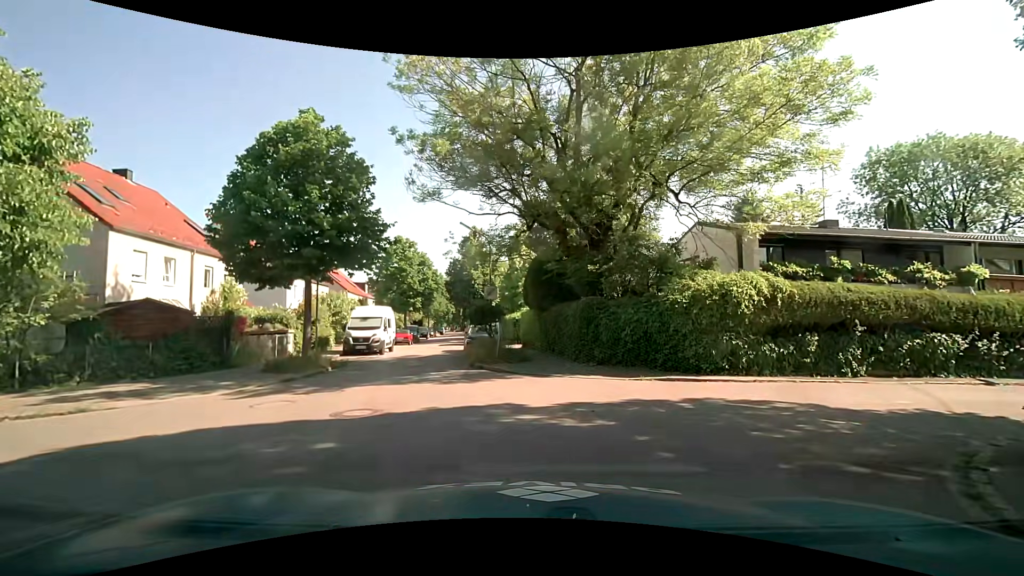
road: residential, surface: asphalt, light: Day
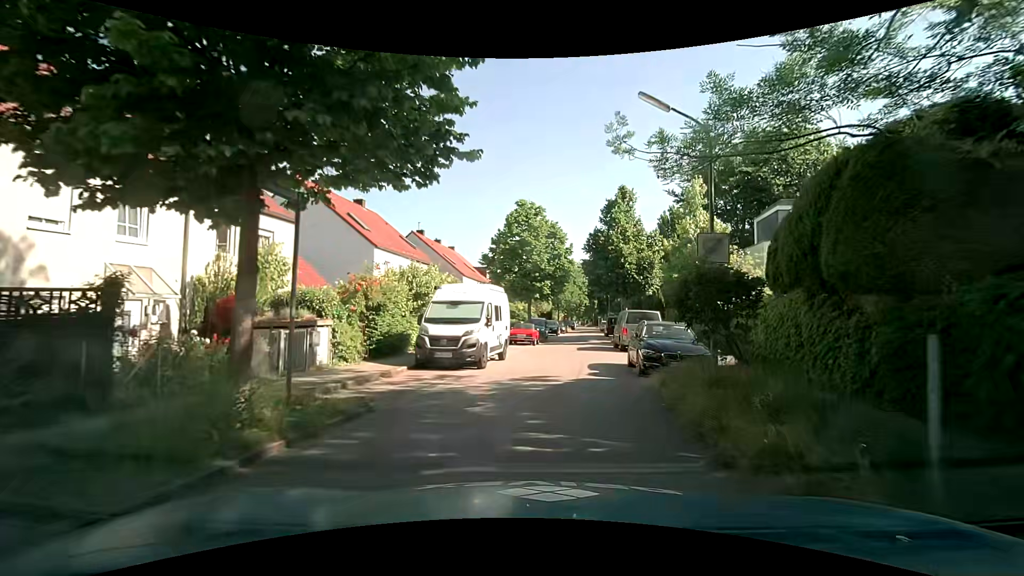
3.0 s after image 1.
(-2.2, +12.8) m; -14°
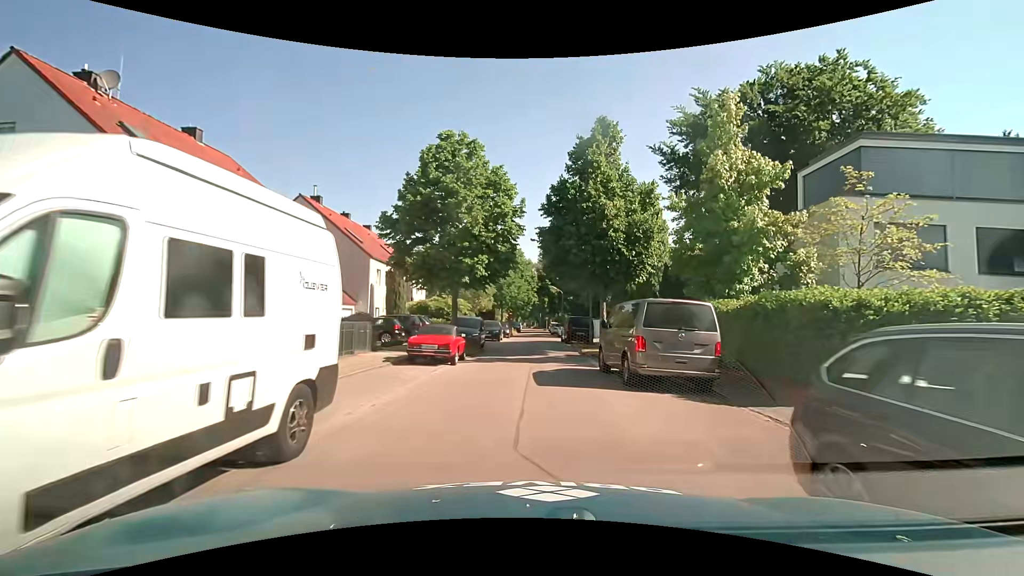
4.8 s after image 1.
(+0.6, +13.0) m; +6°
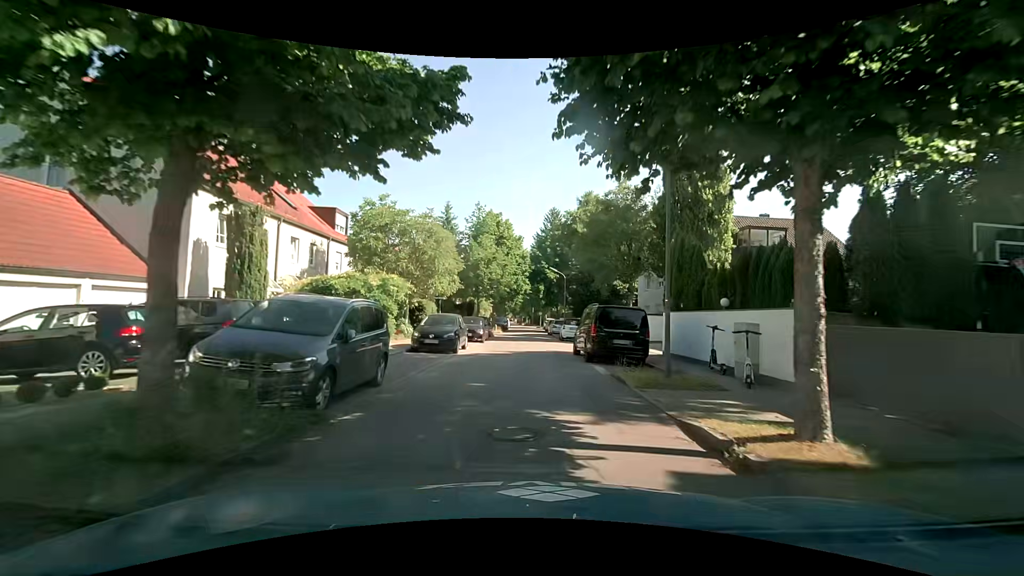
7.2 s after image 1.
(+0.3, +17.4) m; +1°
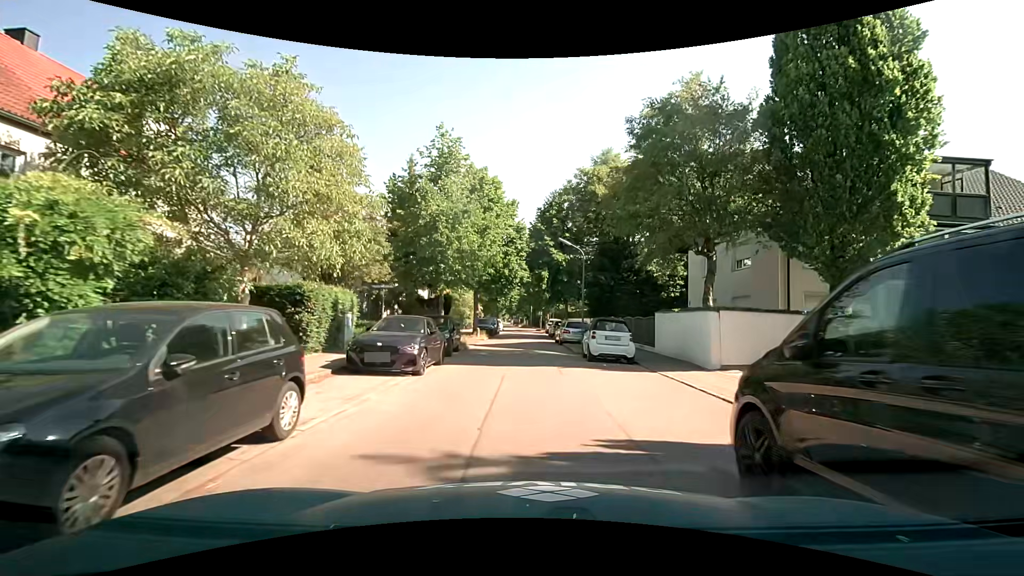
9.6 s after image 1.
(0.0, +15.8) m; +1°
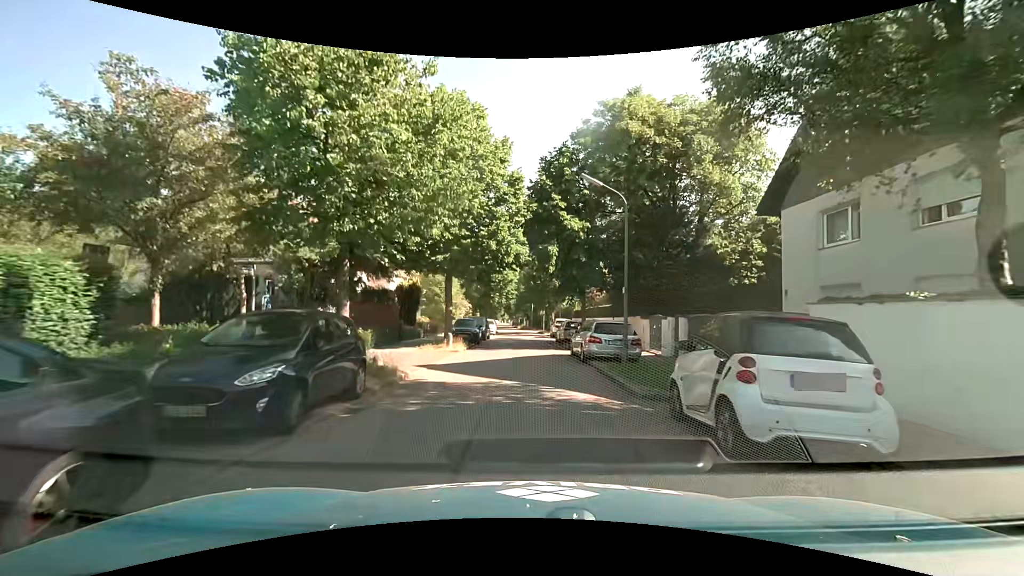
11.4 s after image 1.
(0.0, +12.2) m; 0°
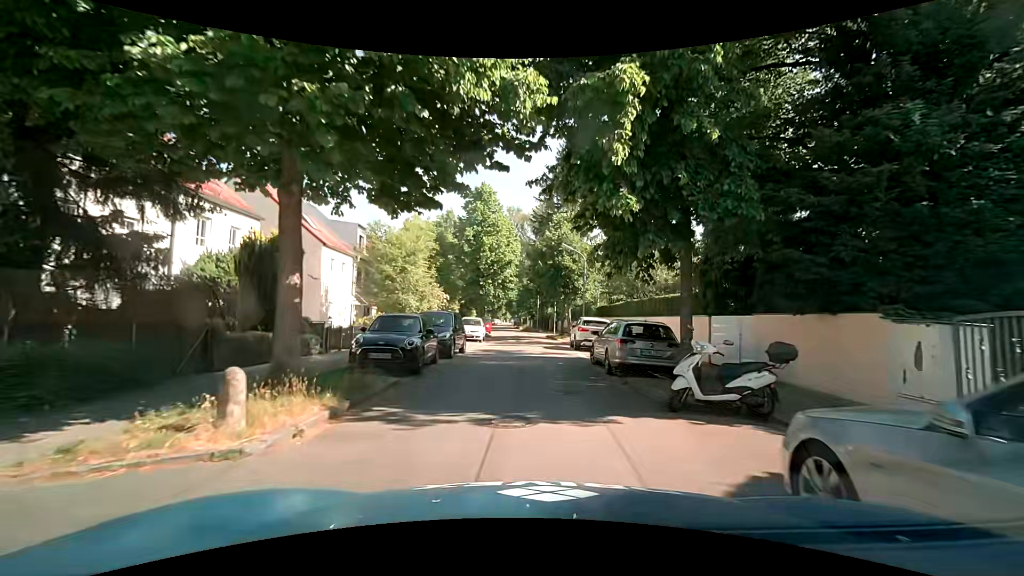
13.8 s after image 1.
(-0.2, +16.4) m; -1°
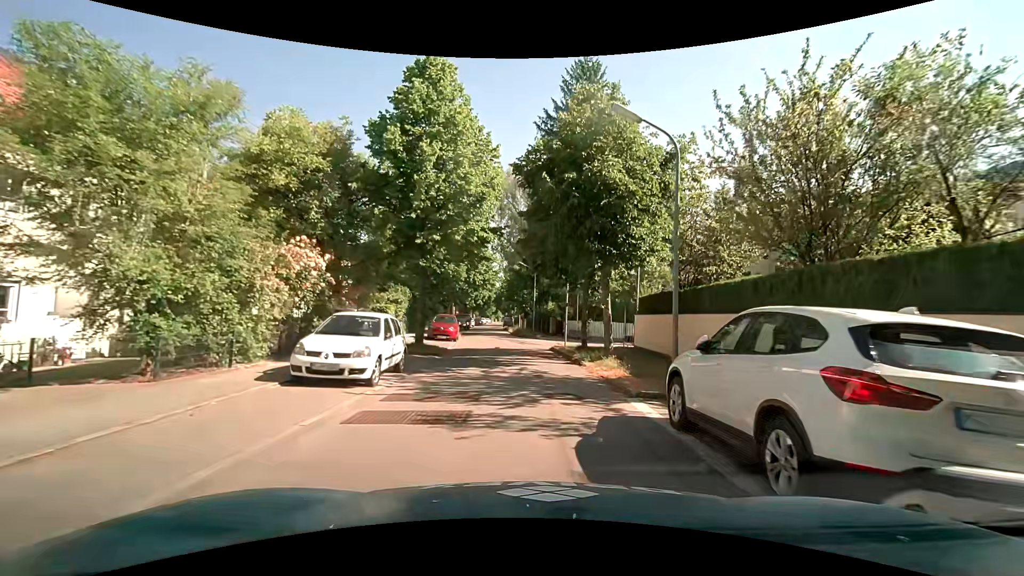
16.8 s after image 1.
(+0.1, +19.5) m; +1°
(0, +10) (0, +20) (-1, +30) (-3, +40) (-4, +50) (-5, +60) (-6, +70) (-7, +80) (-7, +90) (-8, +100) m
